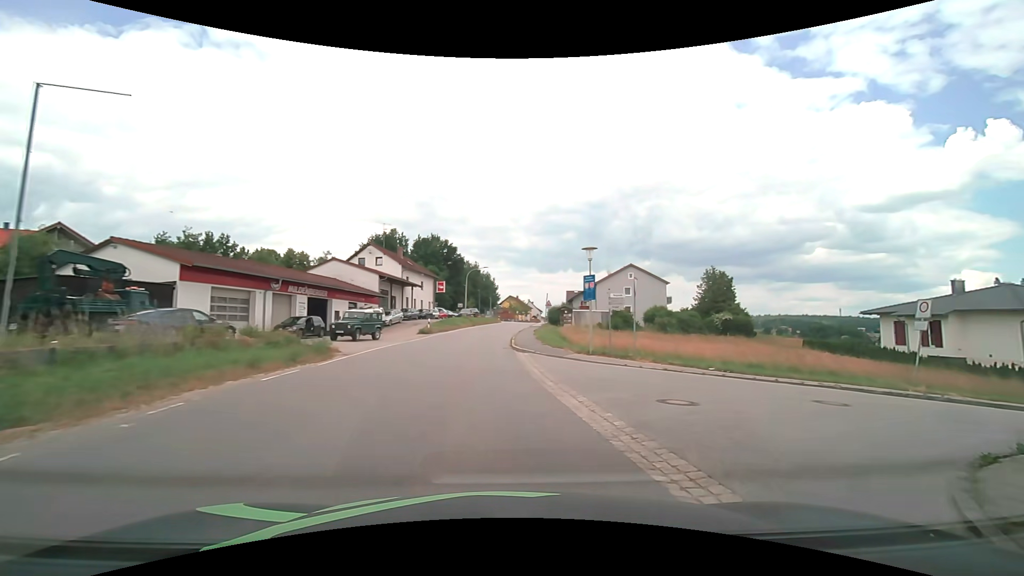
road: tertiary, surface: asphalt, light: Day
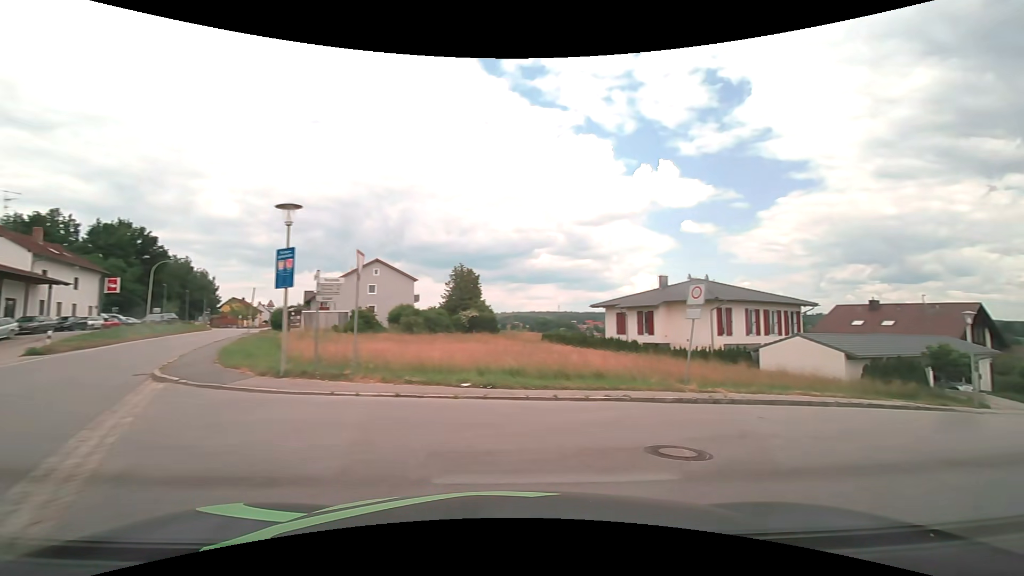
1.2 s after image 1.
(+1.5, +6.5) m; +28°
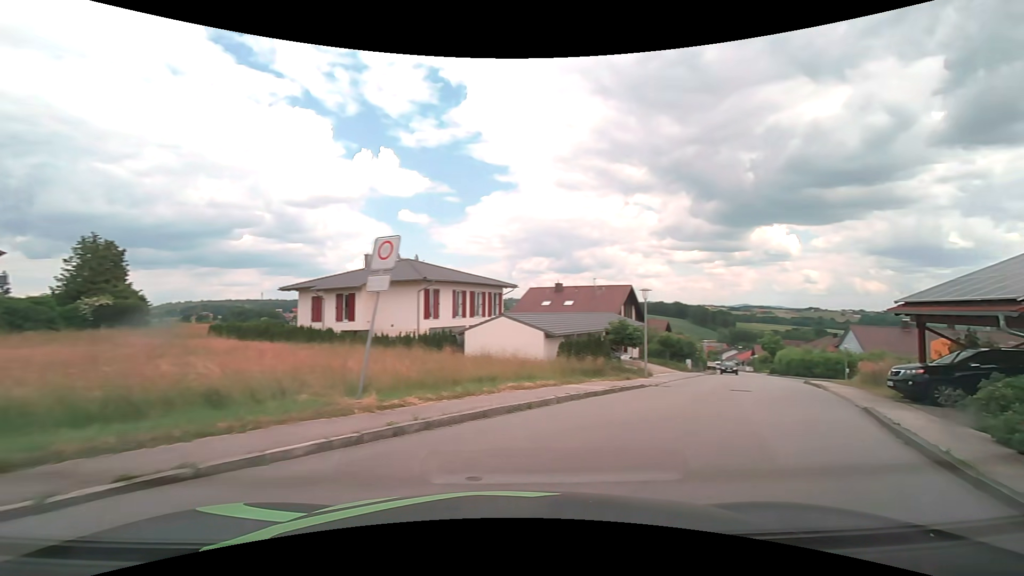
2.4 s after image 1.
(+1.7, +5.9) m; +31°
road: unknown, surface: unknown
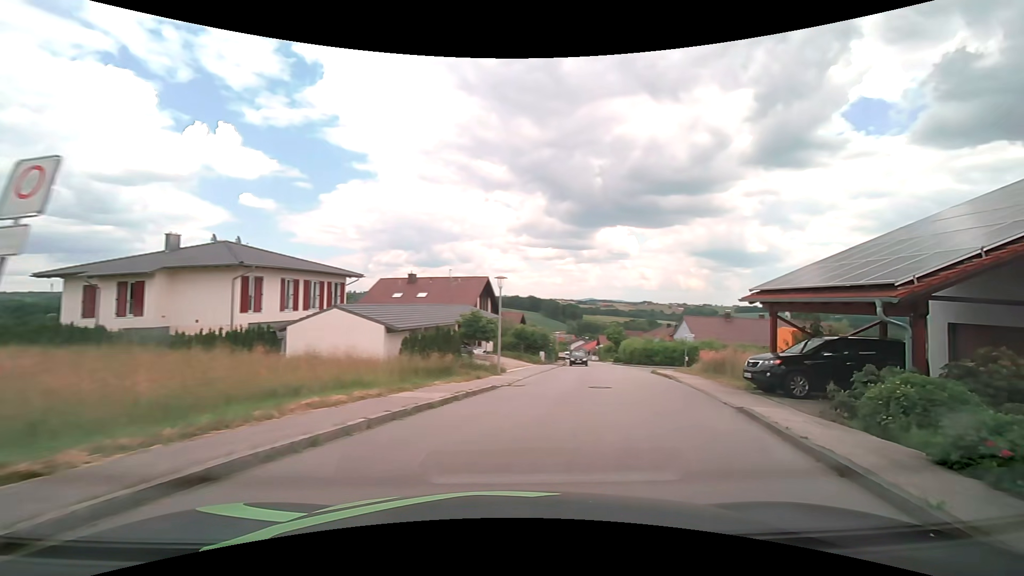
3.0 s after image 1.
(+0.5, +3.4) m; +17°
